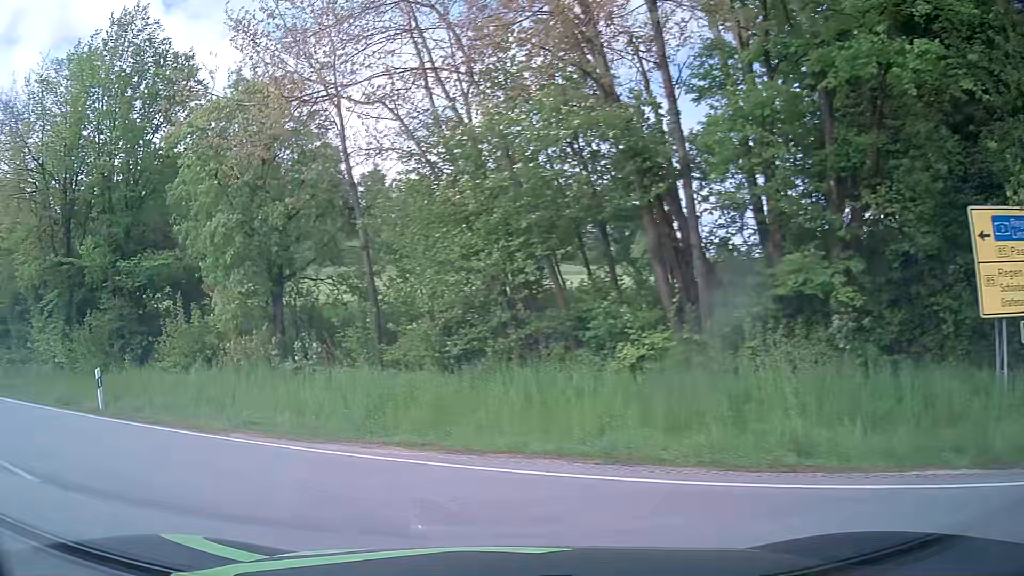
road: tertiary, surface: asphalt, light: Day
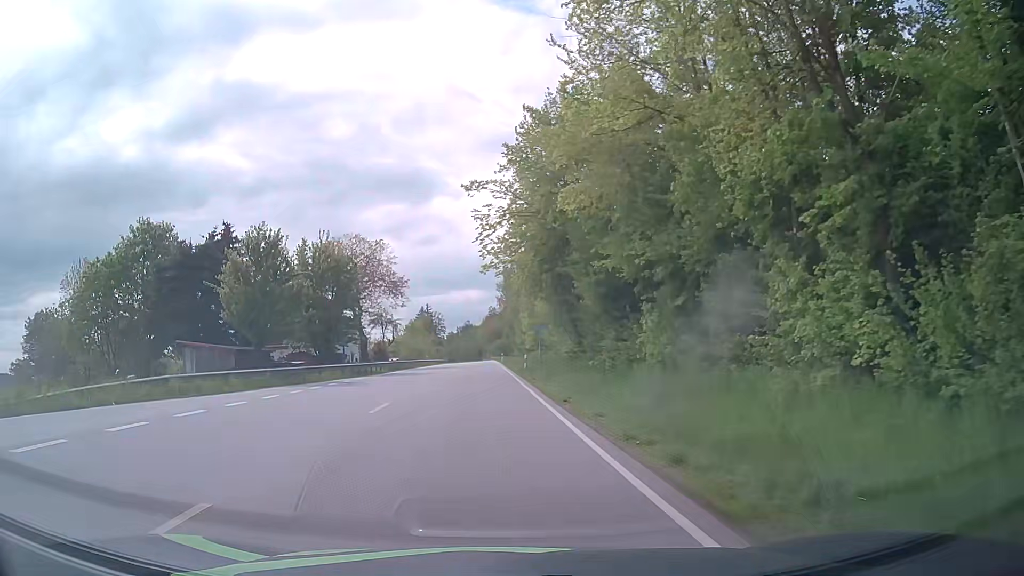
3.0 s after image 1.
(-11.5, +14.0) m; -59°
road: primary
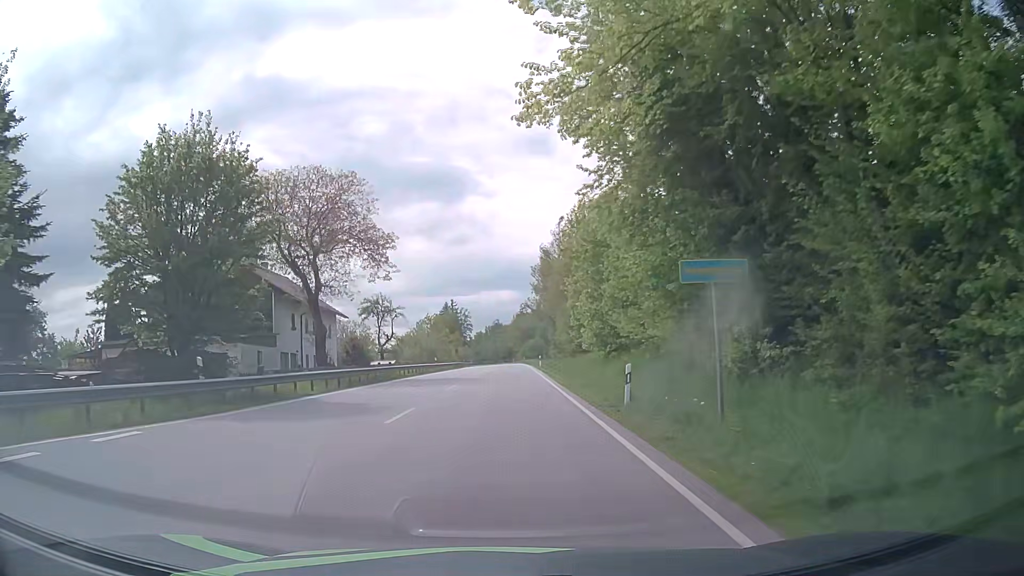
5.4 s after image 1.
(-1.3, +26.0) m; -4°
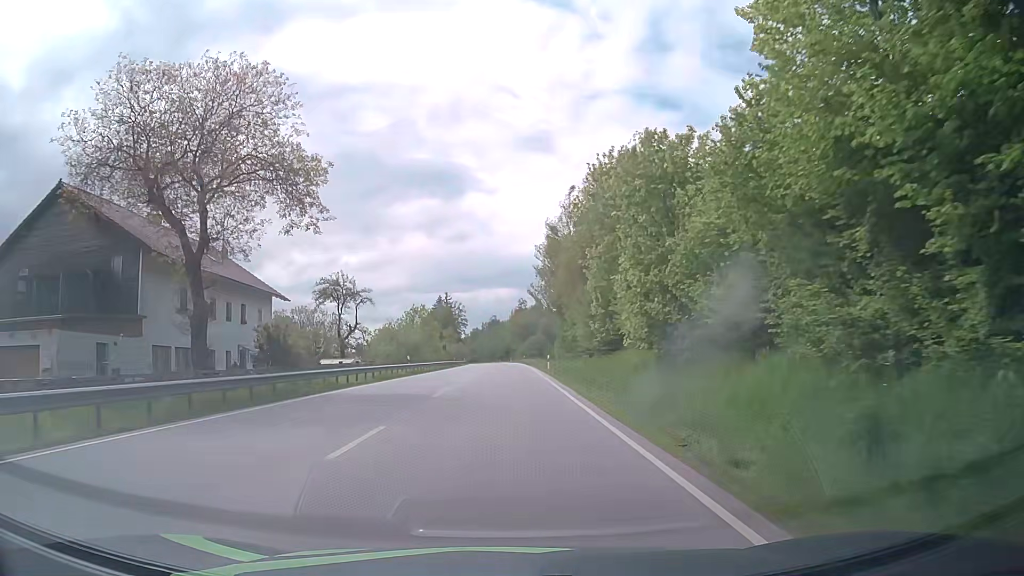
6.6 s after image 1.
(+0.1, +16.7) m; 0°
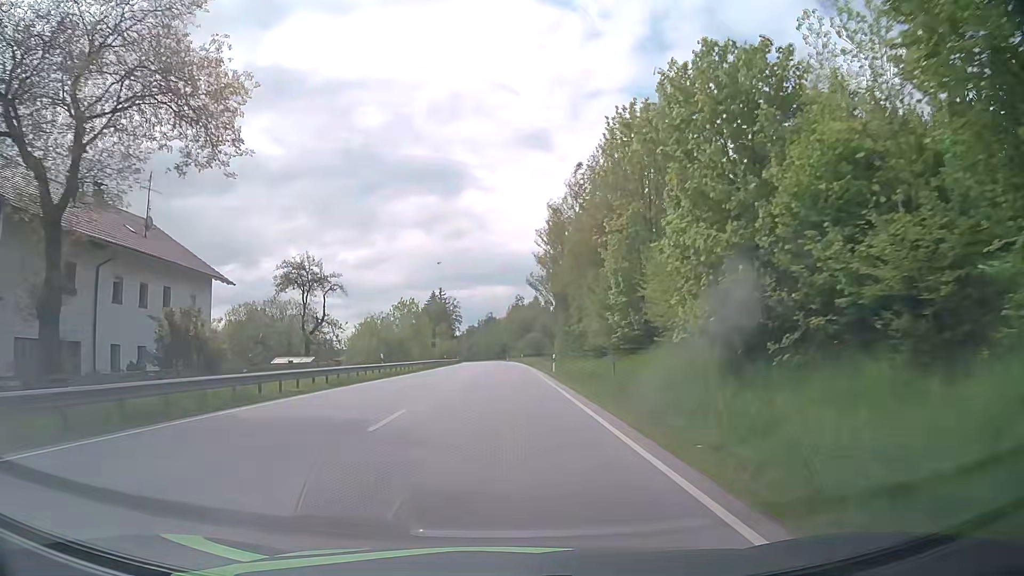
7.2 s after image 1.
(+0.1, +9.2) m; +1°
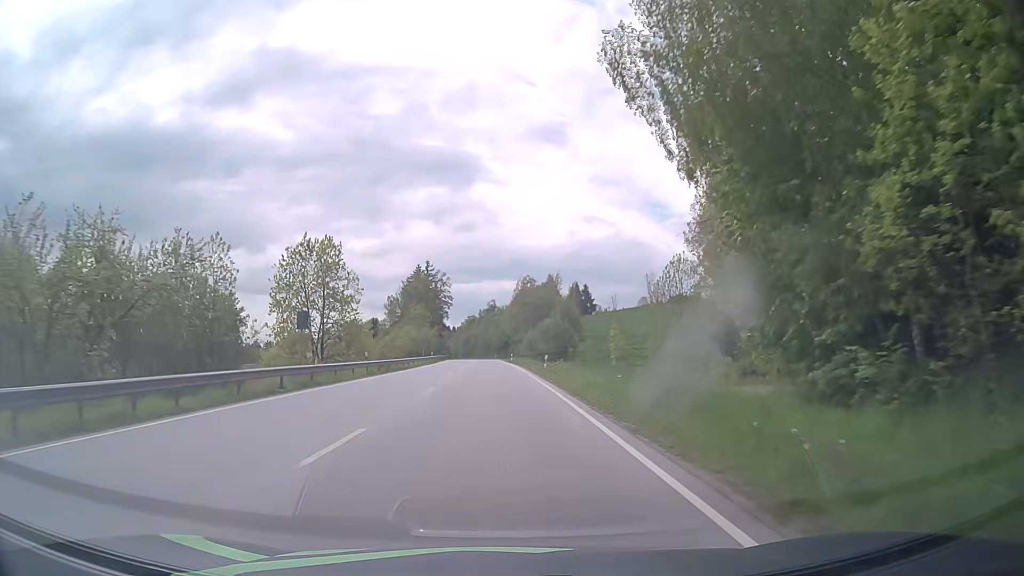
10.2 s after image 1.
(+0.3, +52.5) m; 0°
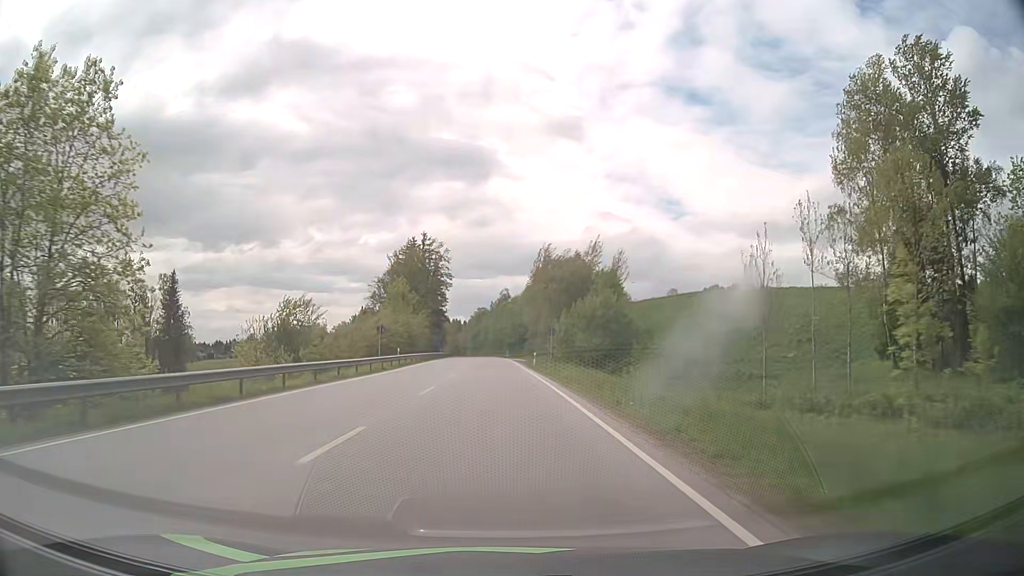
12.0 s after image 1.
(-0.3, +36.4) m; -1°
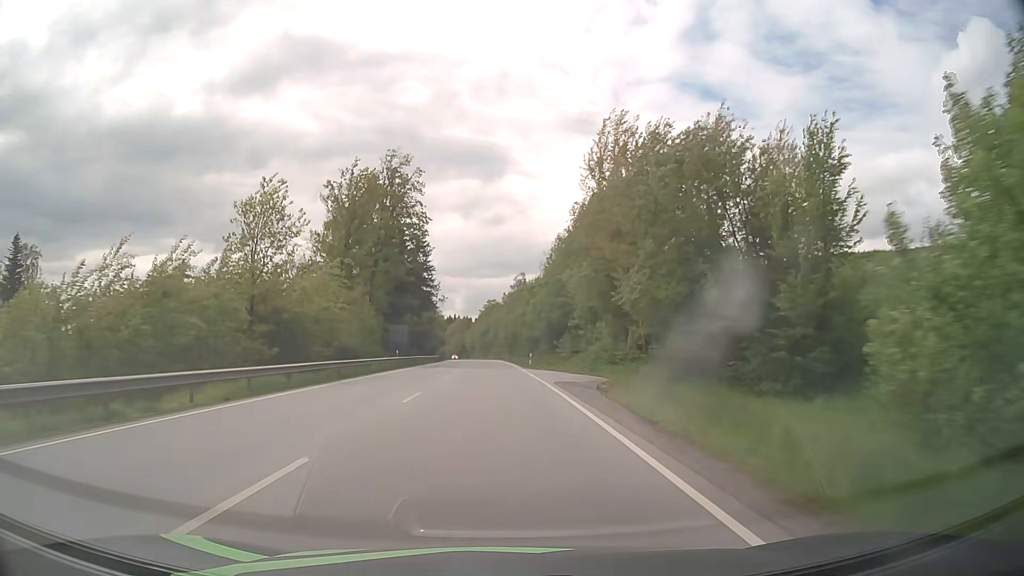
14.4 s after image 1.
(-0.6, +51.8) m; -1°
(0, +10) (0, +20) (0, +30) (0, +40) (-1, +50) (-1, +60) (-1, +70) (-2, +80) (-2, +90) (-3, +100) m
